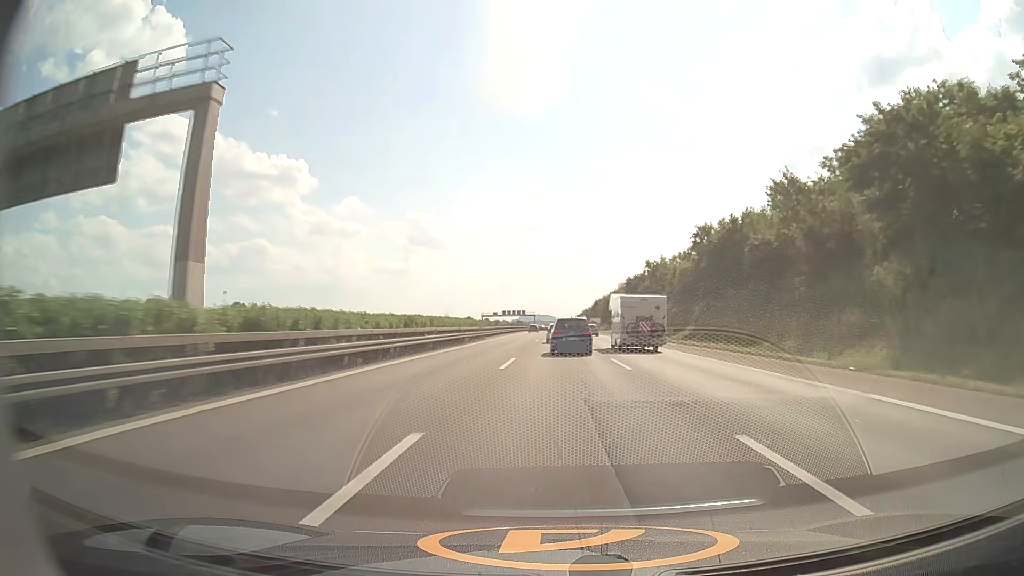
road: motorway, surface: asphalt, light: Day
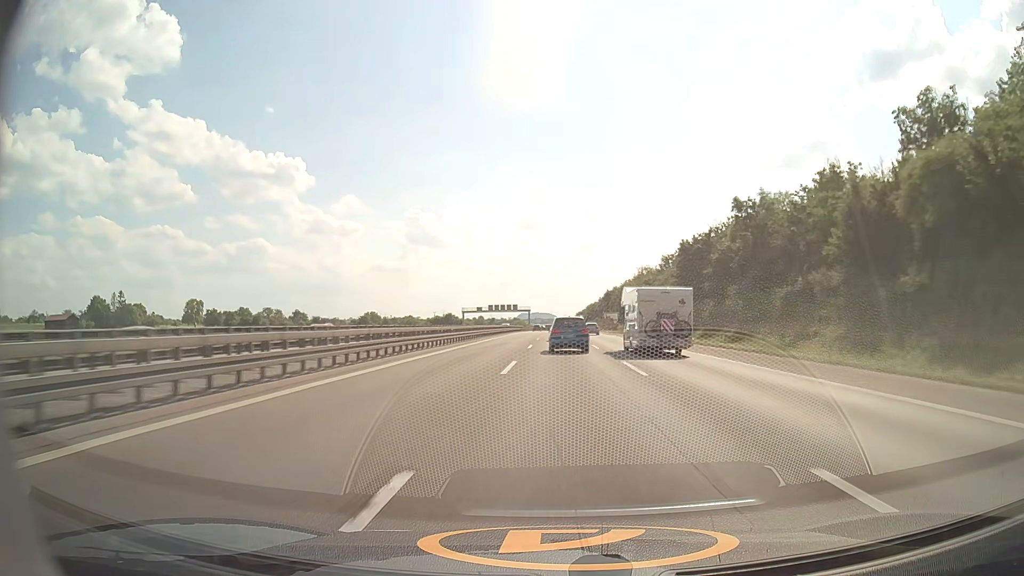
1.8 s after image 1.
(0.0, +56.0) m; 0°
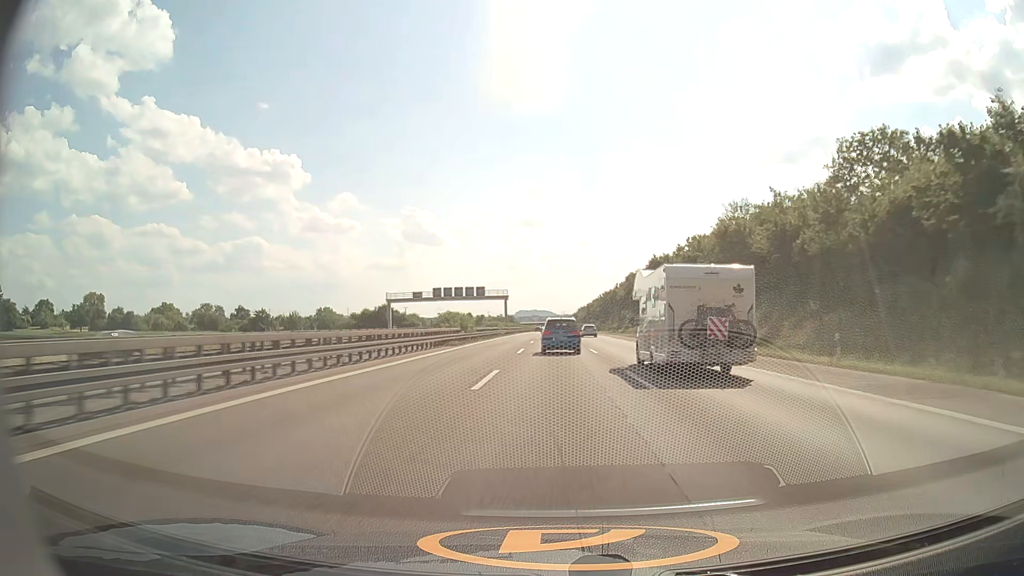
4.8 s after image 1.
(+0.5, +94.6) m; 0°
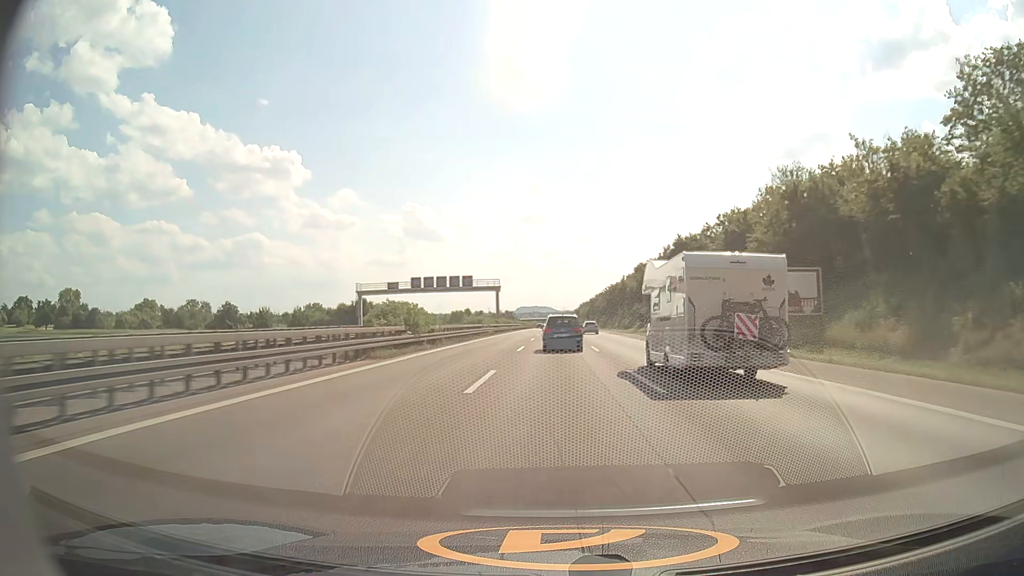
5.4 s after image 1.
(0.0, +19.1) m; 0°
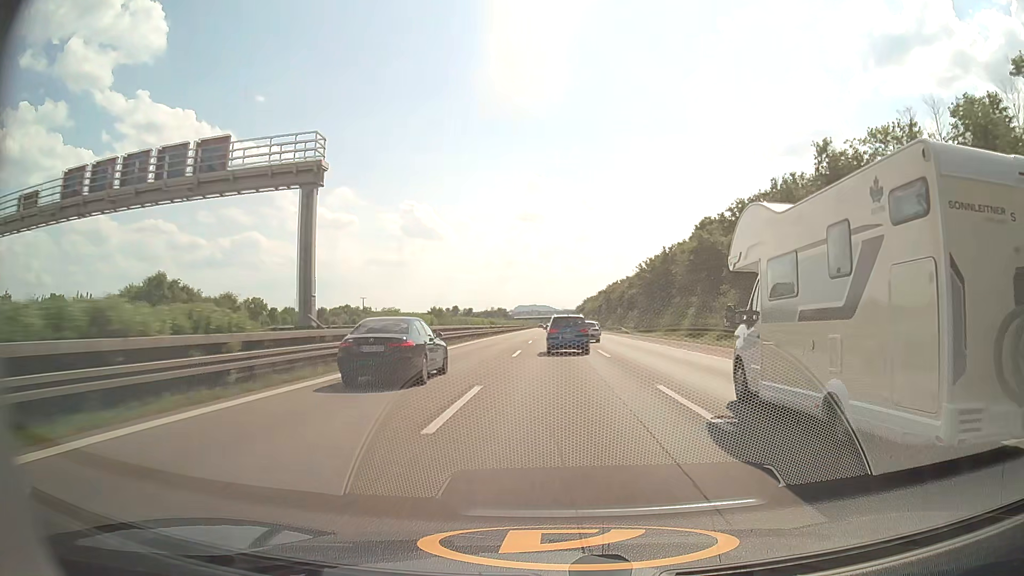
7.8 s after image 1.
(0.0, +76.2) m; 0°
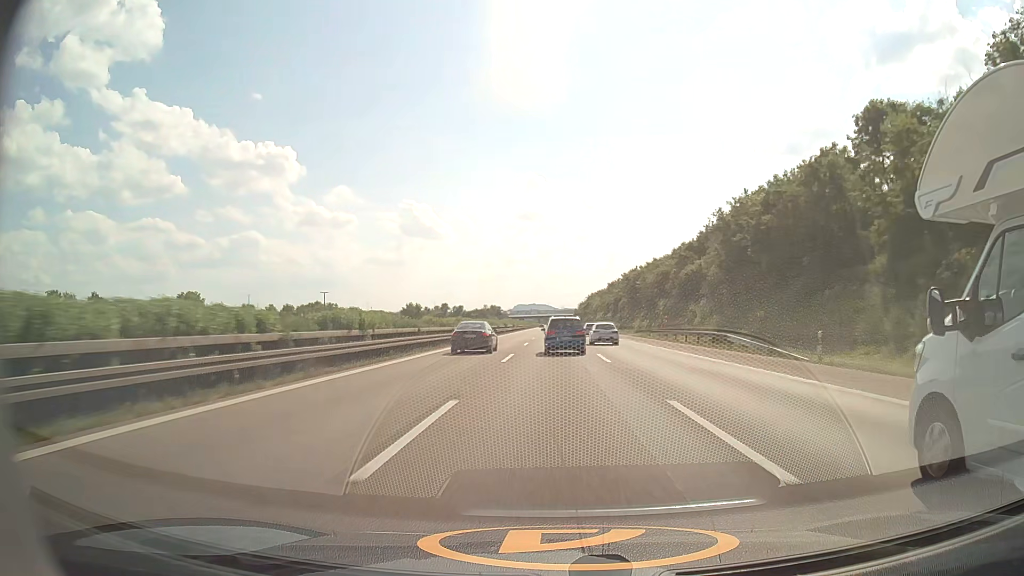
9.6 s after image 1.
(+0.1, +56.1) m; 0°
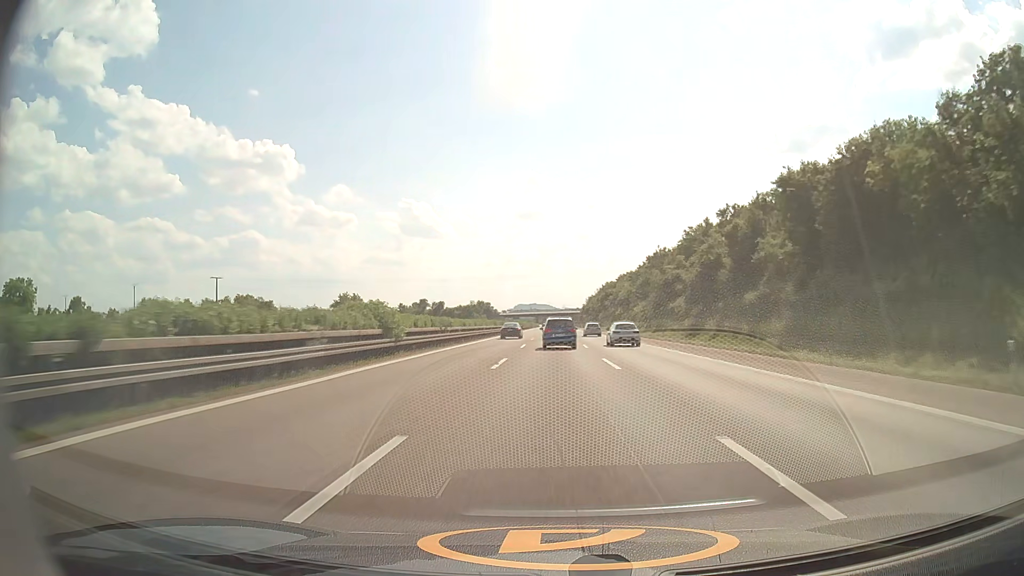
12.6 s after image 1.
(-0.2, +93.8) m; 0°
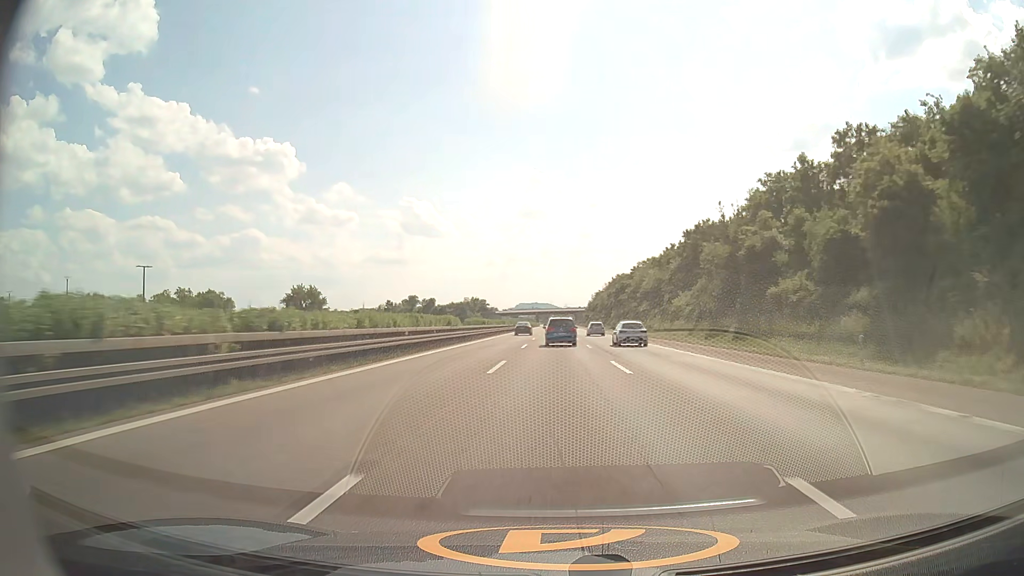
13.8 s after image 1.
(-0.1, +38.2) m; 0°
(0, +10) (0, +20) (0, +30) (0, +40) (0, +50) (0, +60) (0, +70) (0, +80) (0, +90) (0, +100) m
